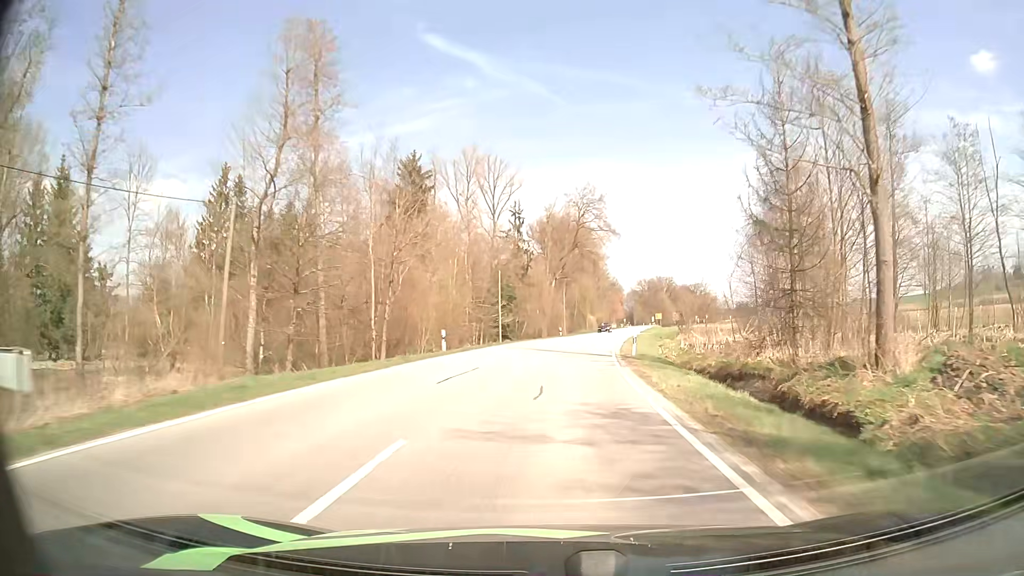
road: secondary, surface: asphalt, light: Day
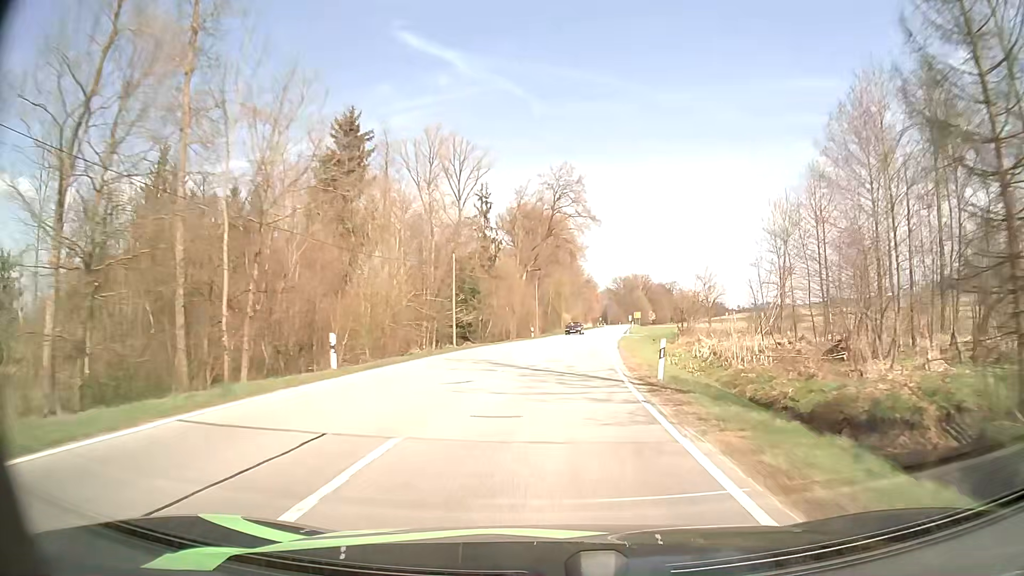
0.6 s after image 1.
(+0.3, +12.1) m; +3°
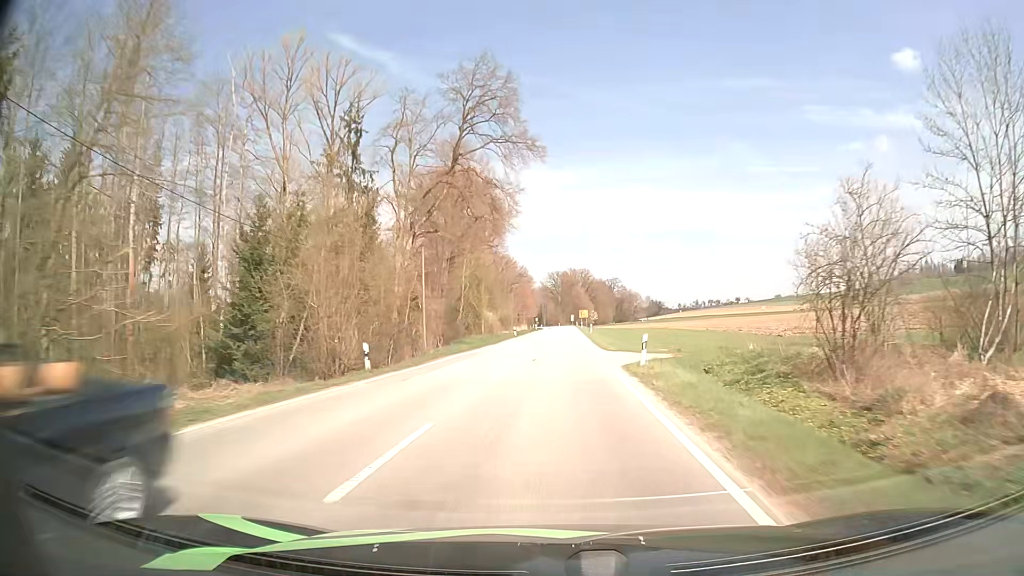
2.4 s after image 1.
(+2.0, +36.4) m; +6°
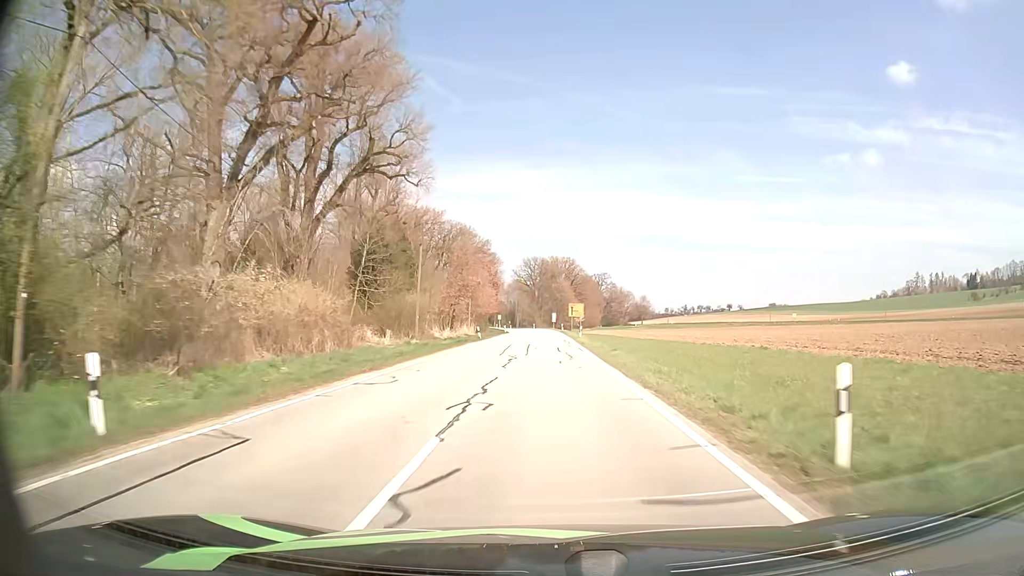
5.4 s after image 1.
(+1.3, +61.2) m; +2°
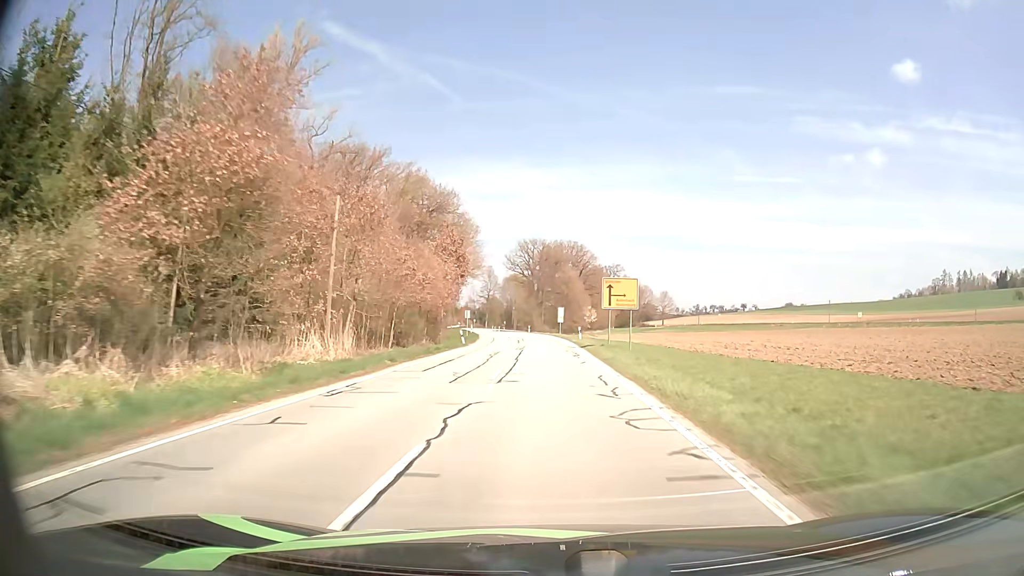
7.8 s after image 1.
(+0.1, +48.4) m; 0°
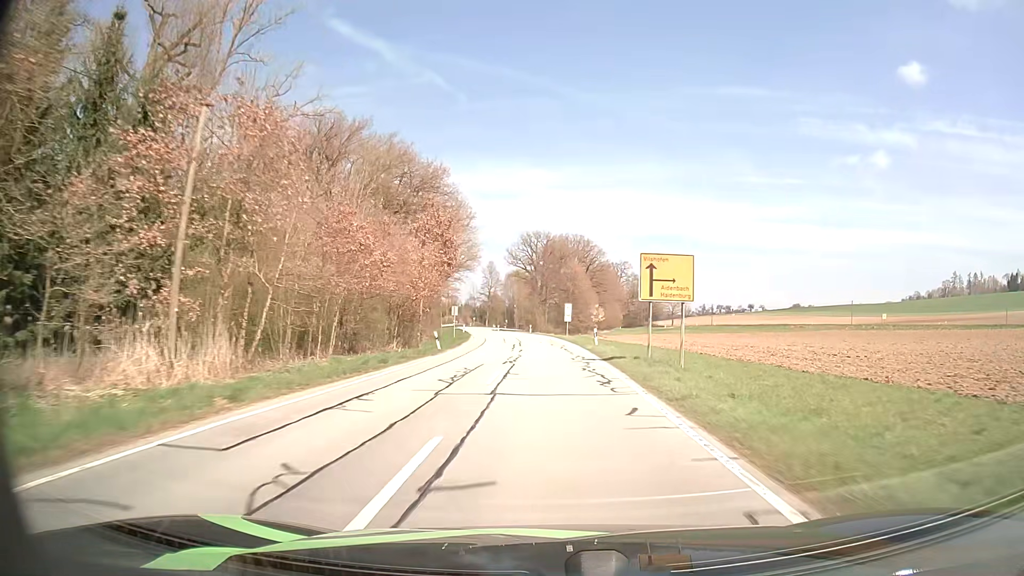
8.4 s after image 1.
(0.0, +12.0) m; 0°
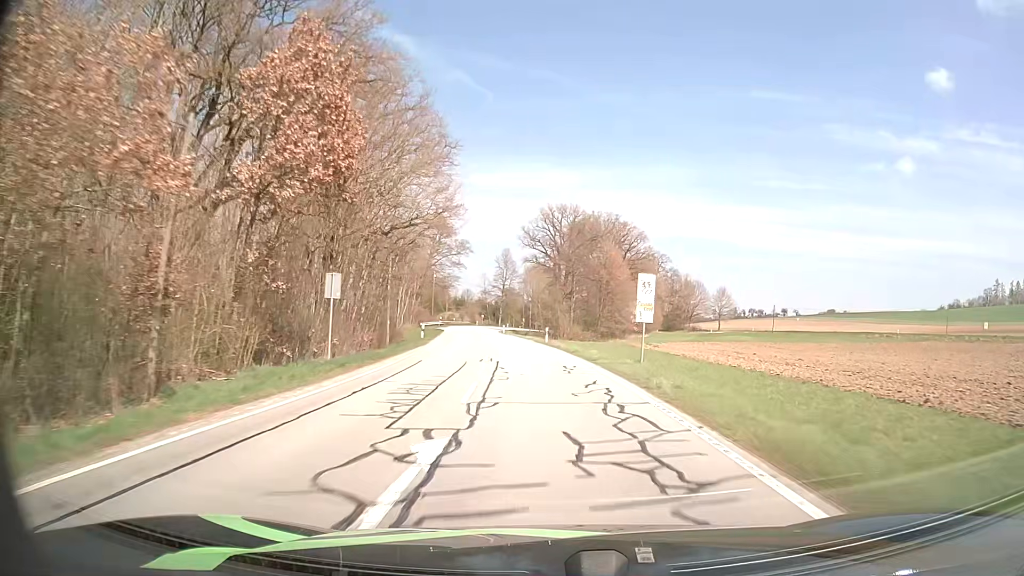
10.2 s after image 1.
(-0.5, +36.3) m; -2°
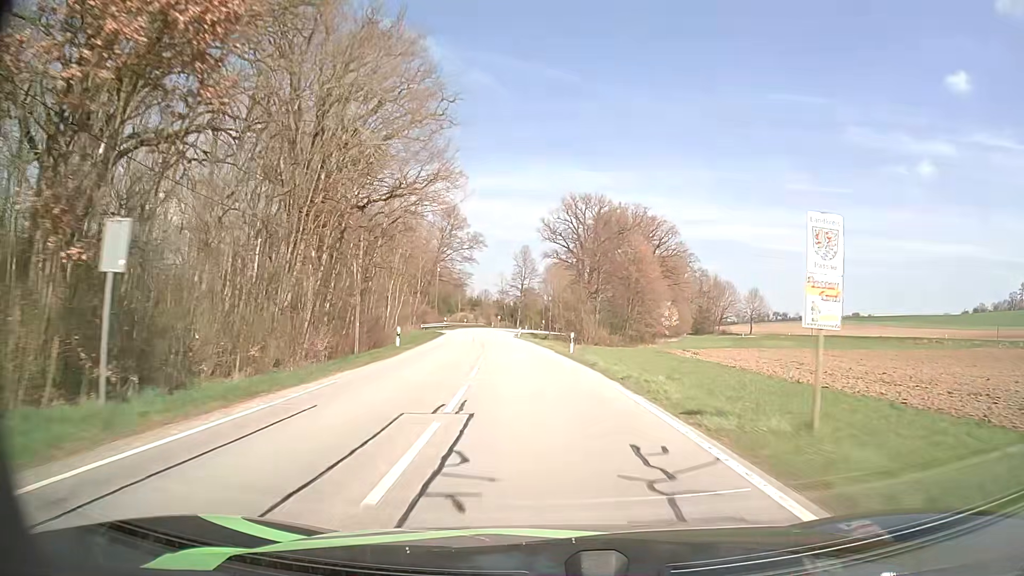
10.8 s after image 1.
(-0.2, +12.2) m; -2°
(0, +10) (0, +20) (-1, +30) (-2, +40) (-3, +50) (-4, +60) (-5, +70) (-6, +80) (-6, +90) (-6, +100) m
